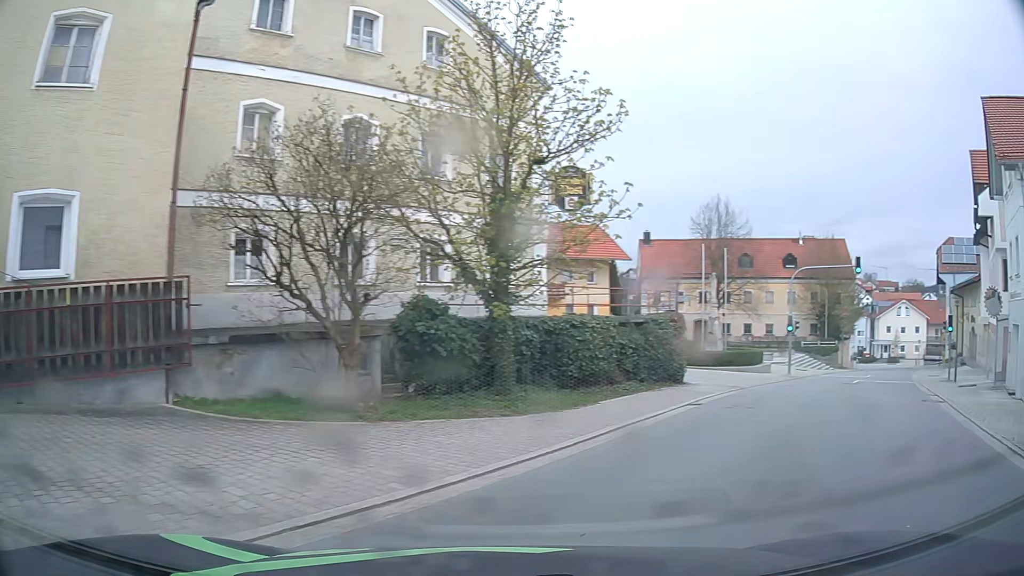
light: Day
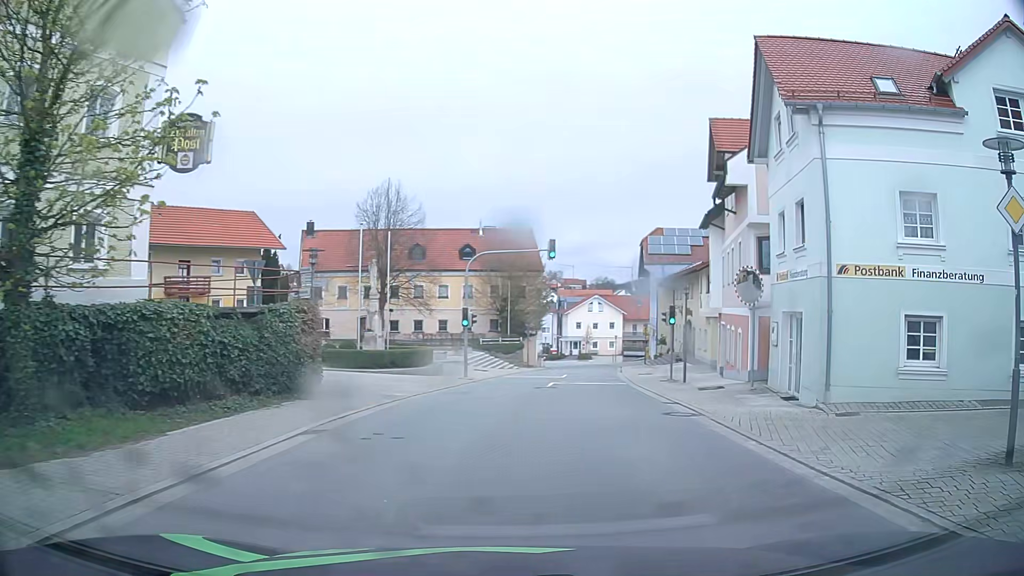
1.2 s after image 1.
(+1.7, +5.4) m; +30°
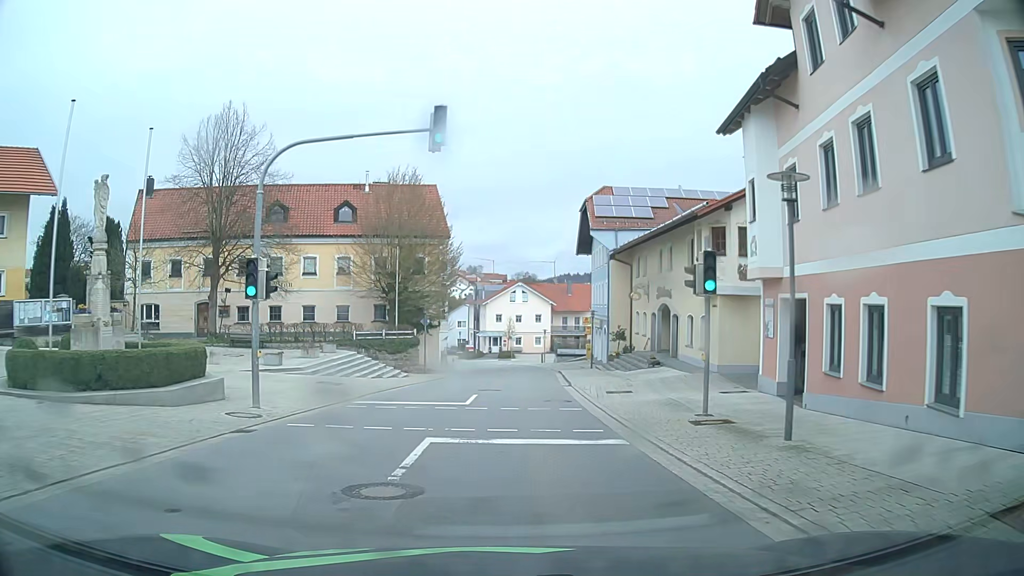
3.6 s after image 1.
(+1.7, +17.1) m; +7°
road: tertiary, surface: asphalt
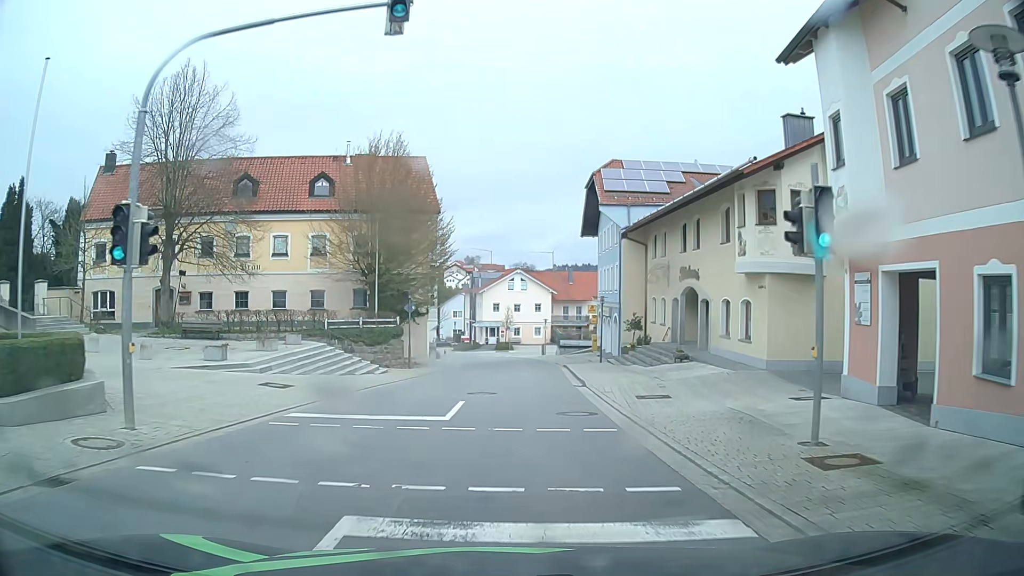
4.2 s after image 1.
(0.0, +5.2) m; 0°
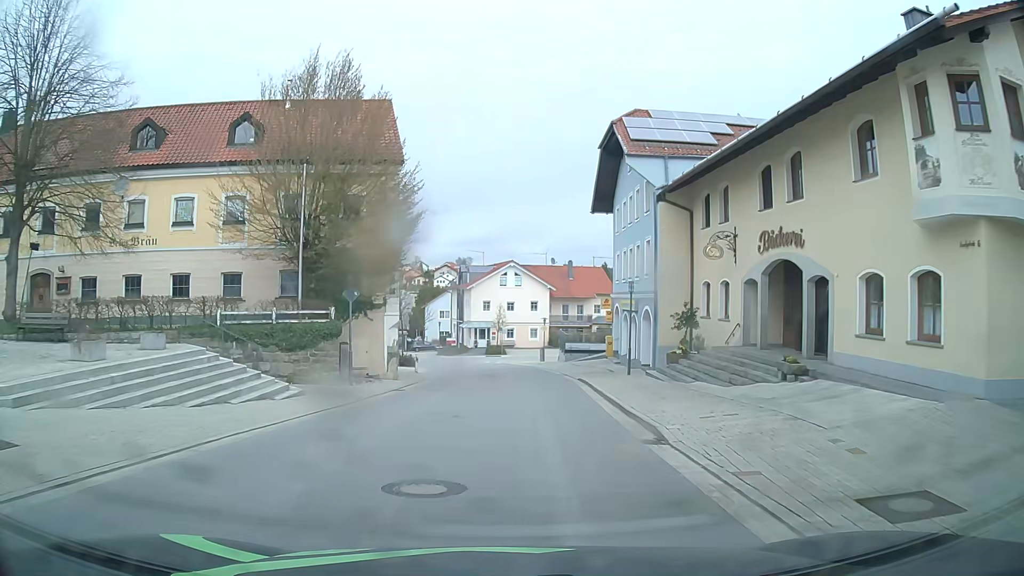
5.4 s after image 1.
(+0.1, +11.0) m; 0°
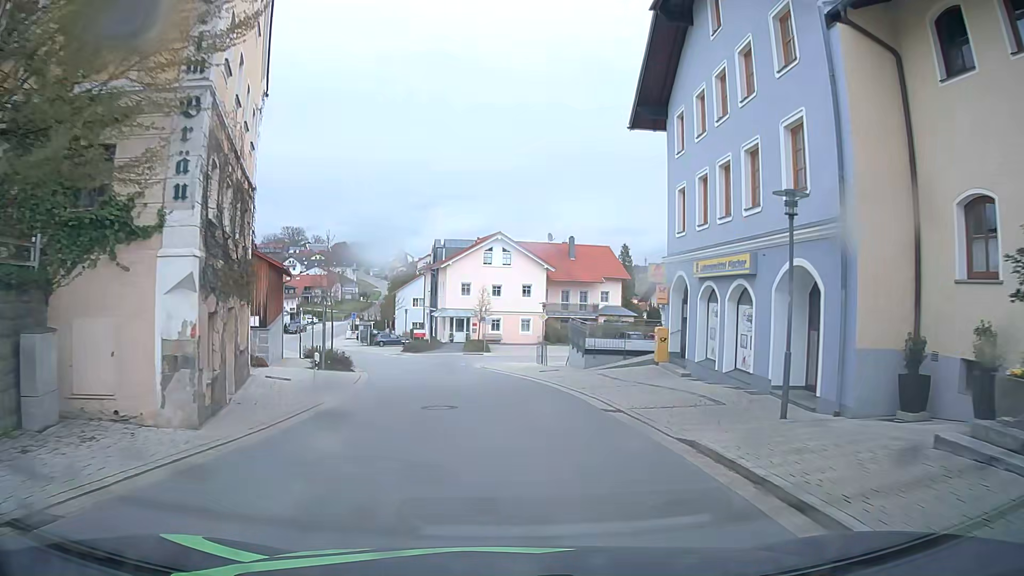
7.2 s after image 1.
(+0.5, +16.7) m; +2°
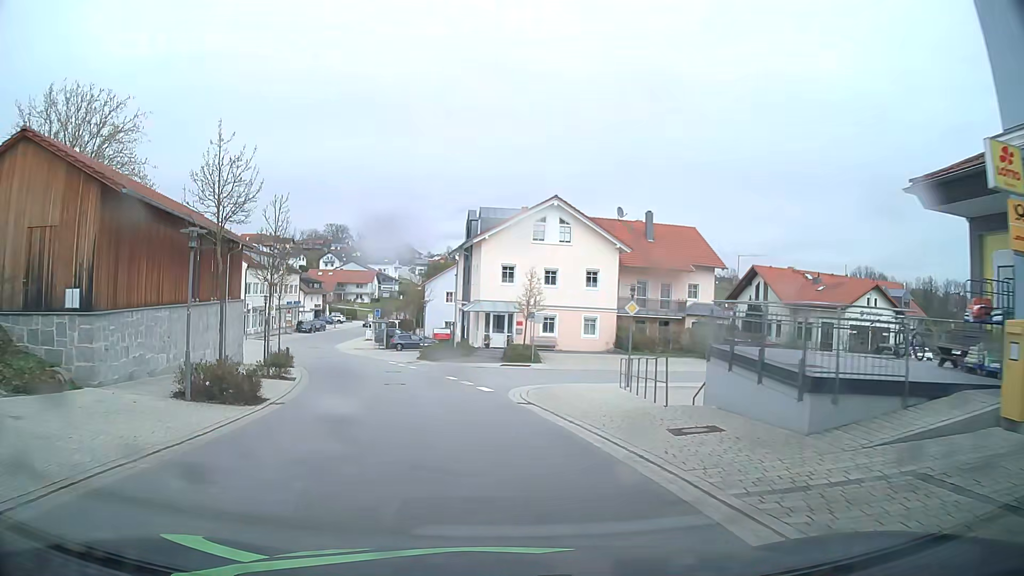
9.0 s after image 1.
(-0.1, +17.0) m; -5°
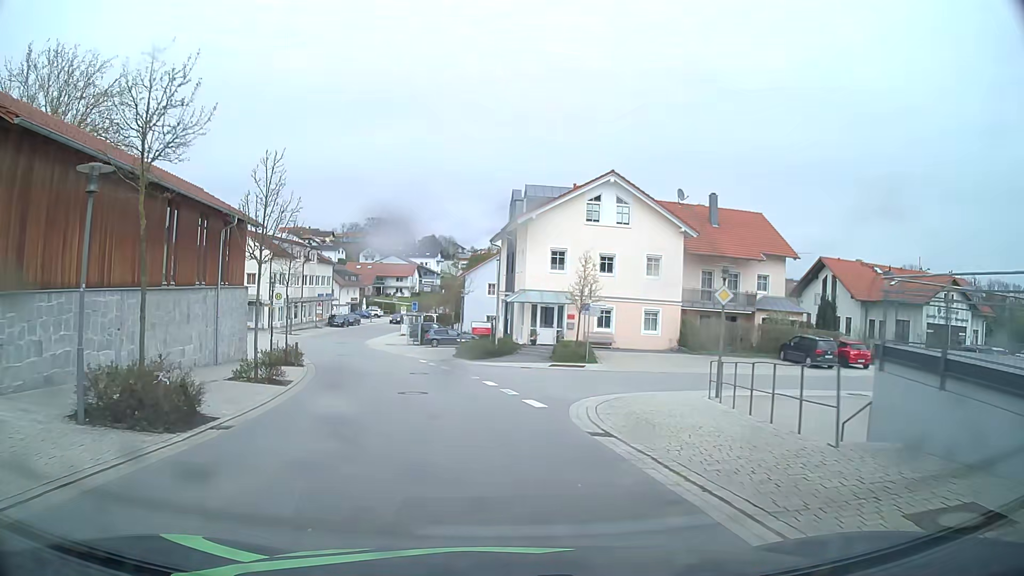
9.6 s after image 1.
(-0.1, +5.7) m; -2°
(-1, +10) (-2, +20) (-4, +30) (-7, +39) (-10, +49) (-13, +58) (-15, +68) (-16, +78) (-16, +88) (-15, +98) m
